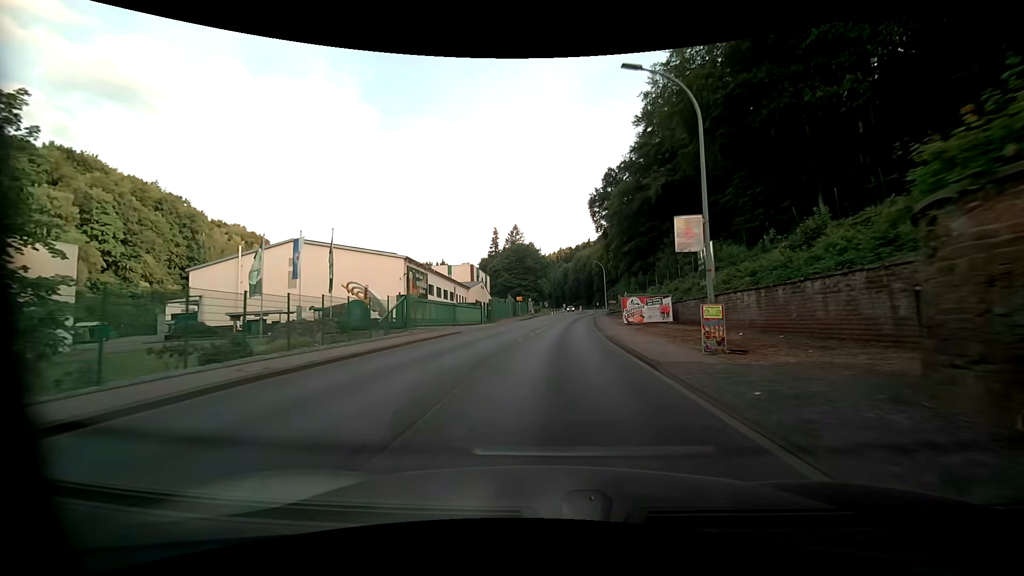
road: primary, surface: asphalt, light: Day
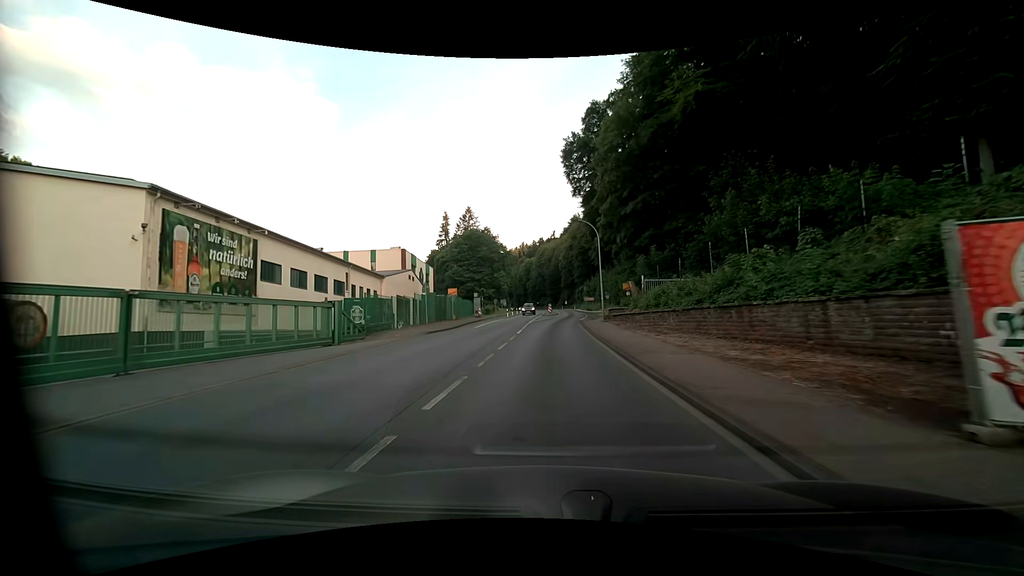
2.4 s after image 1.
(+1.0, +31.6) m; +4°
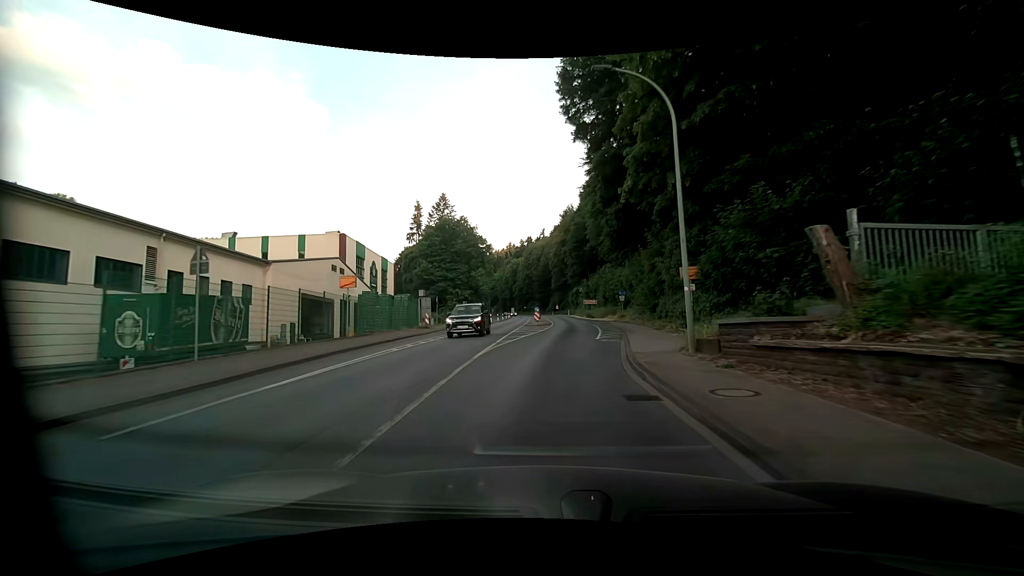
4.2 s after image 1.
(+0.3, +24.0) m; +1°
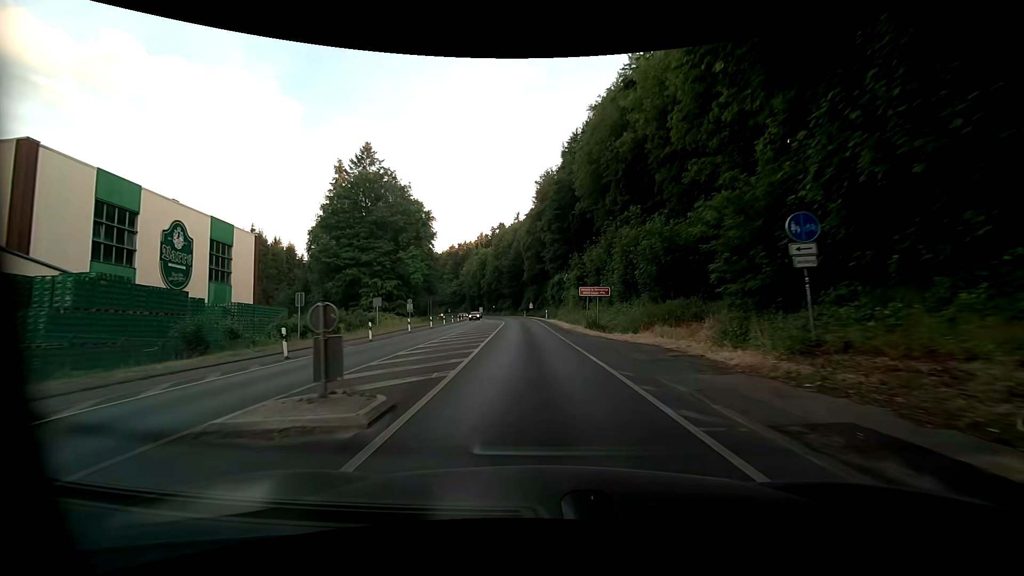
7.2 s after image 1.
(+2.3, +40.2) m; +3°
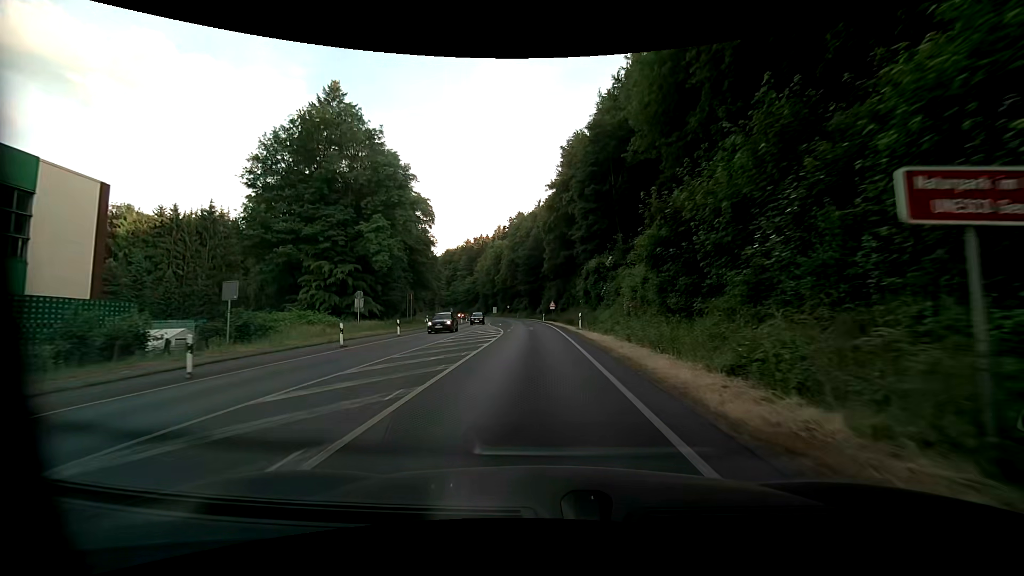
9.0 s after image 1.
(-0.6, +25.4) m; -3°
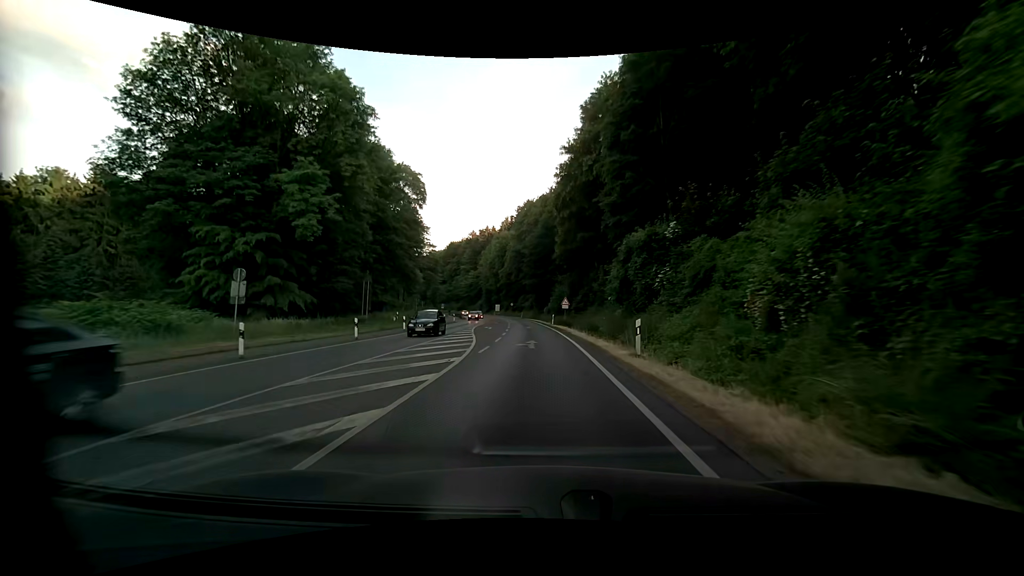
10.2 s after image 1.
(-0.1, +17.9) m; -1°
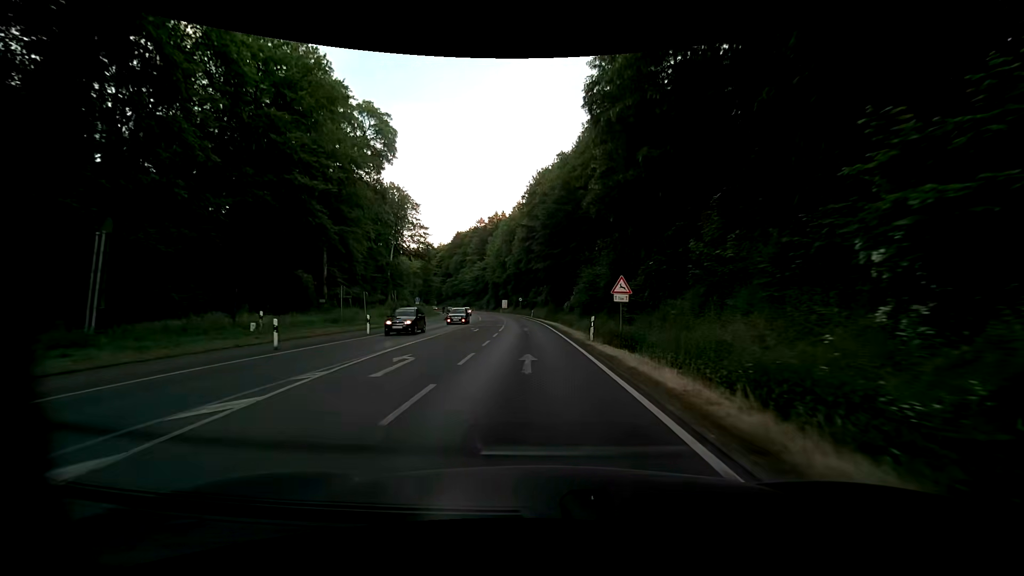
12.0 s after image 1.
(-0.3, +28.2) m; -2°
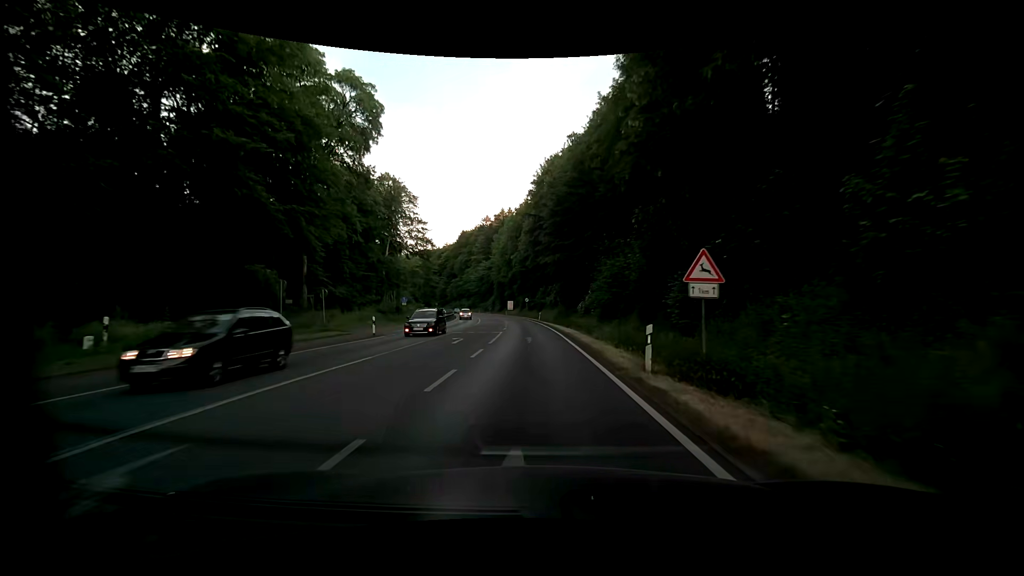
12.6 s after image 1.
(-0.1, +9.7) m; -1°
(0, +10) (0, +20) (-1, +30) (-1, +40) (-2, +50) (-3, +60) (-4, +70) (-5, +80) (-6, +90) (-8, +100) m
